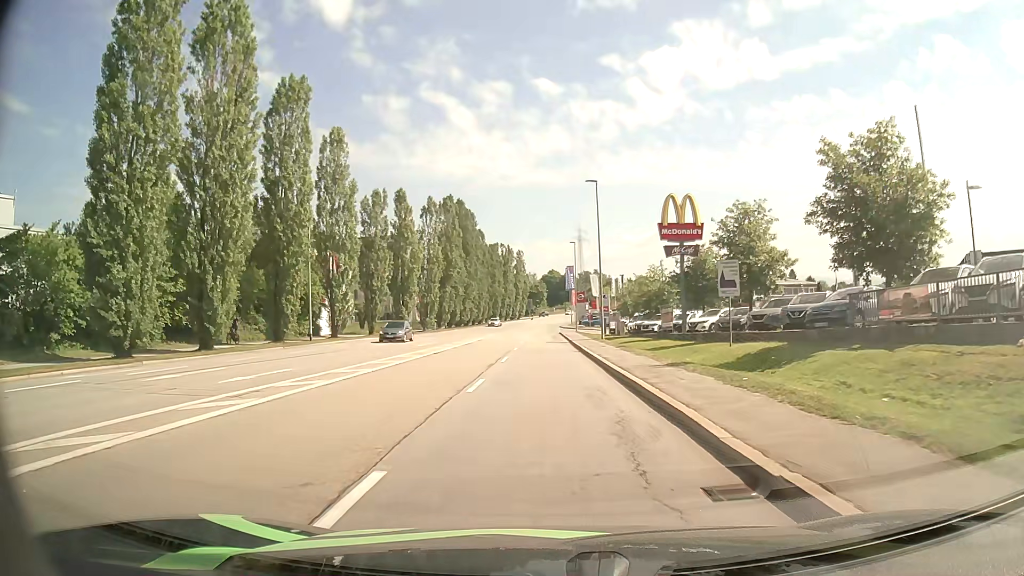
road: tertiary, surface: asphalt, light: Day
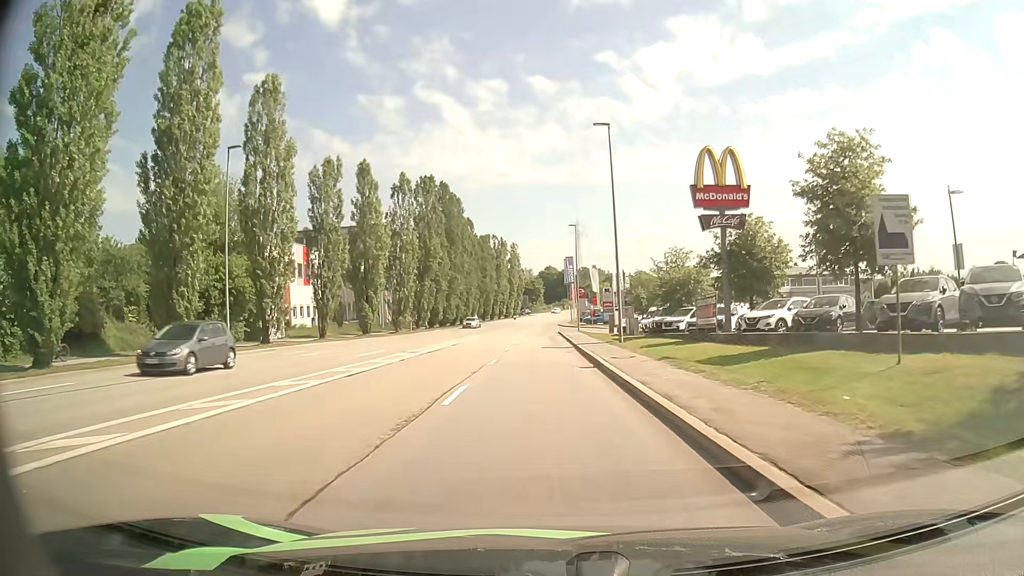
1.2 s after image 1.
(+0.1, +12.3) m; 0°
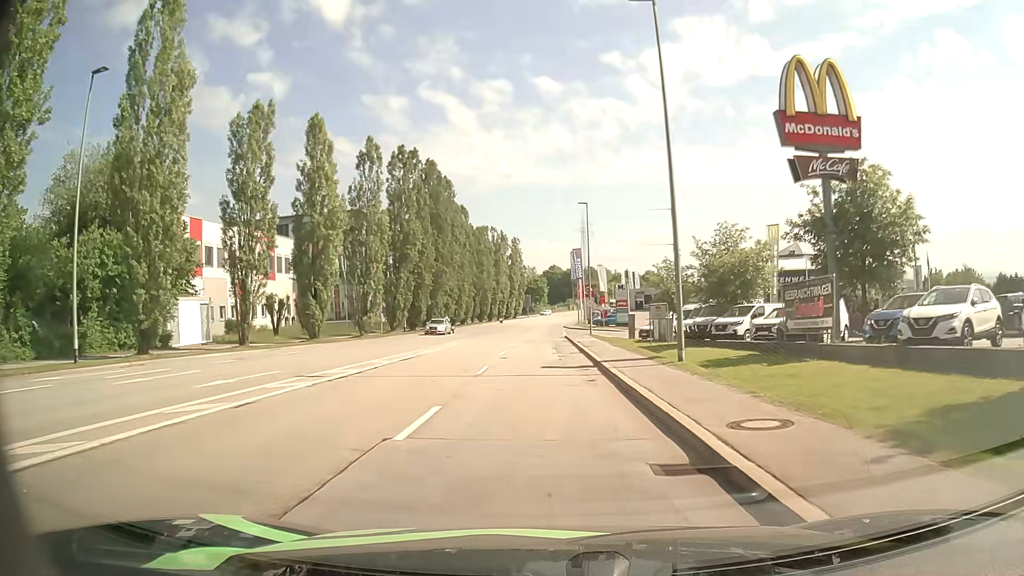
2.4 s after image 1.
(0.0, +13.2) m; 0°
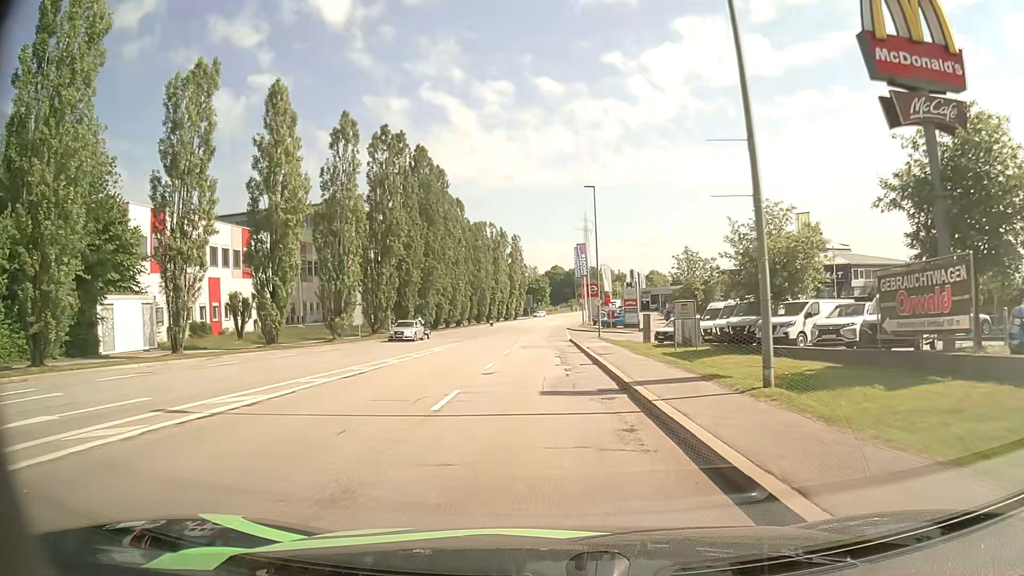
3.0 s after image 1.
(0.0, +6.9) m; 0°
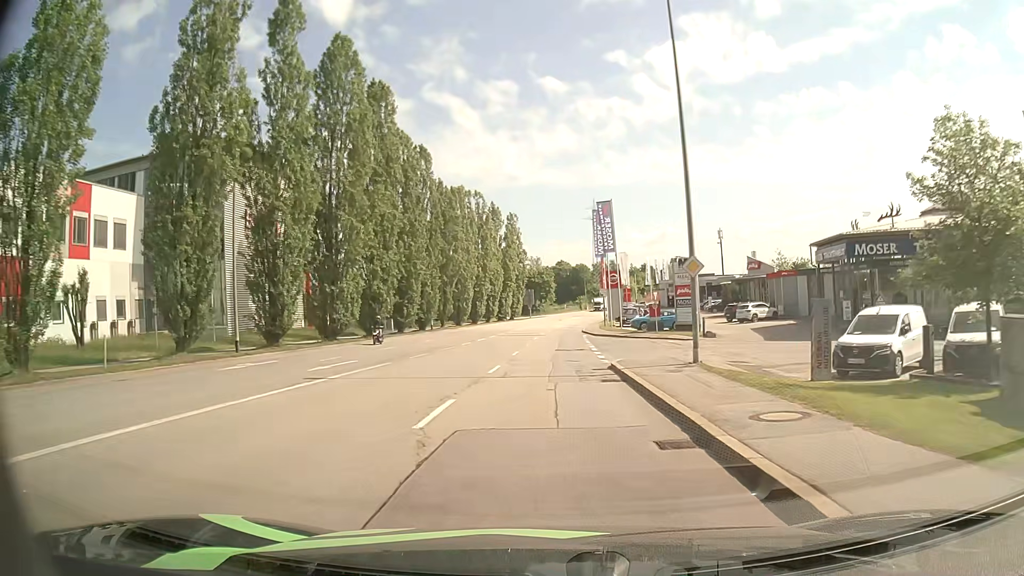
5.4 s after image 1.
(-0.1, +29.0) m; 0°
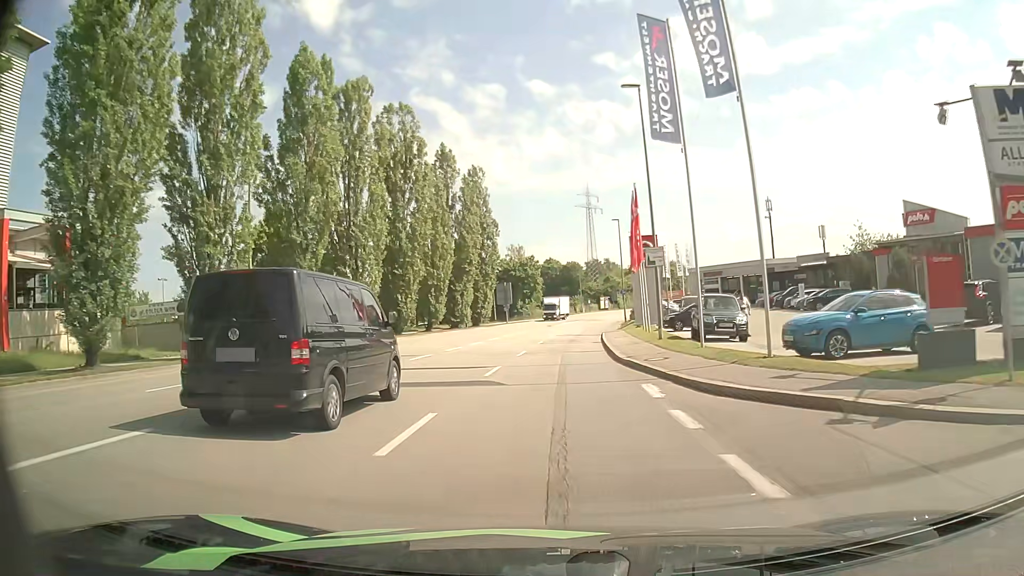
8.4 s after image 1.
(+0.3, +38.1) m; +1°
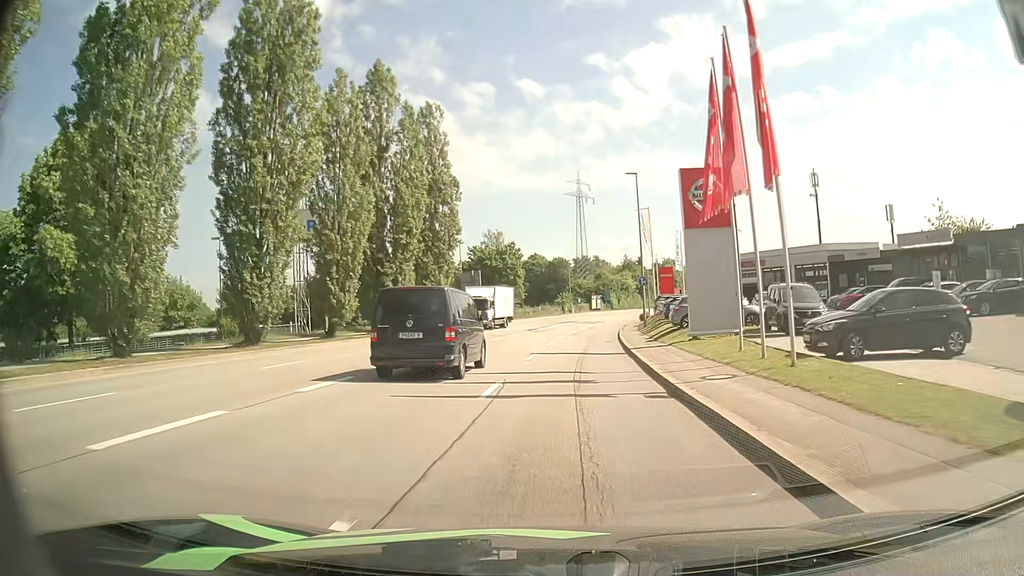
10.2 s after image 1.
(+0.1, +22.5) m; +1°
